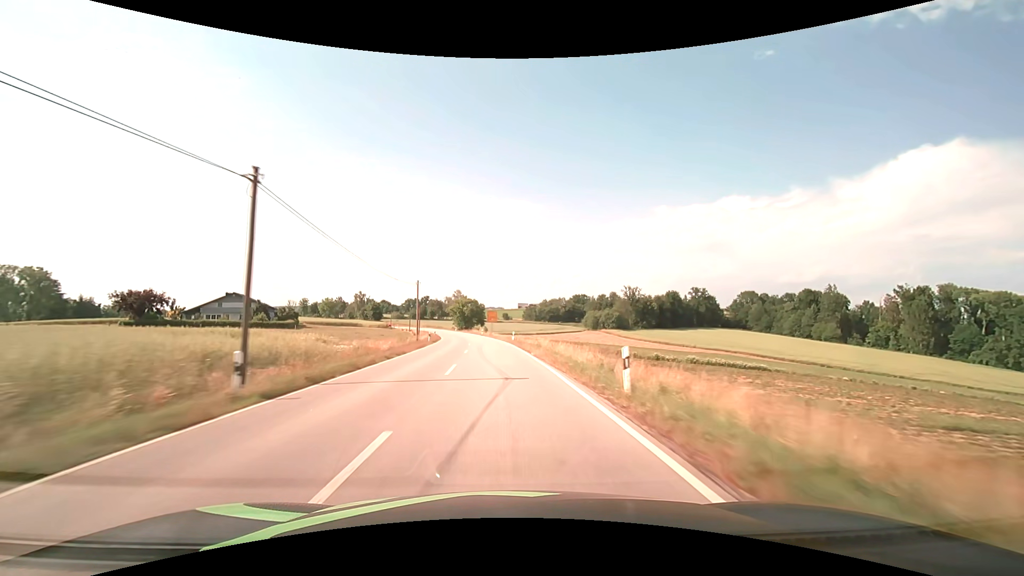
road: secondary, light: Day
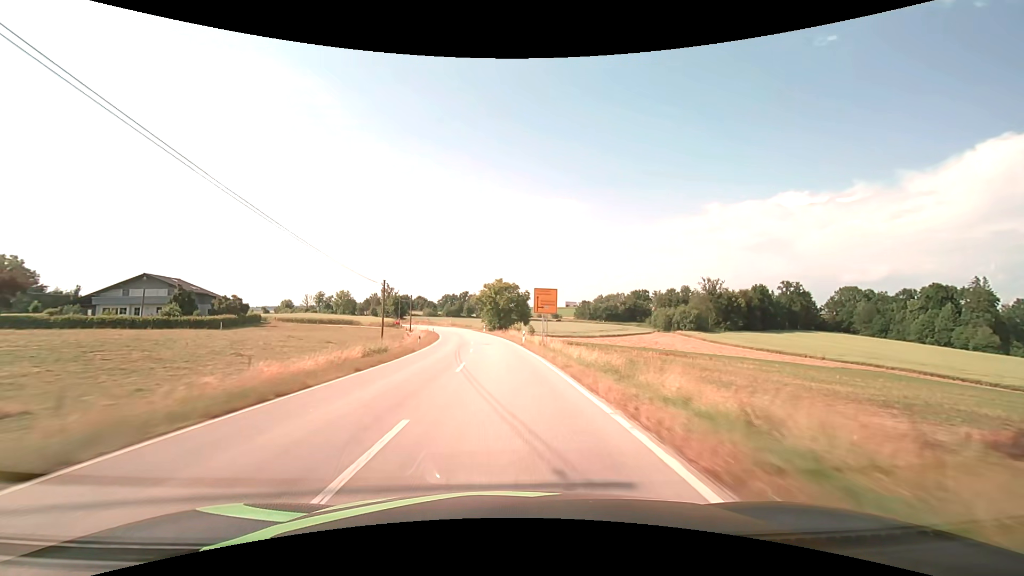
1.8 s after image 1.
(-2.0, +47.0) m; -5°
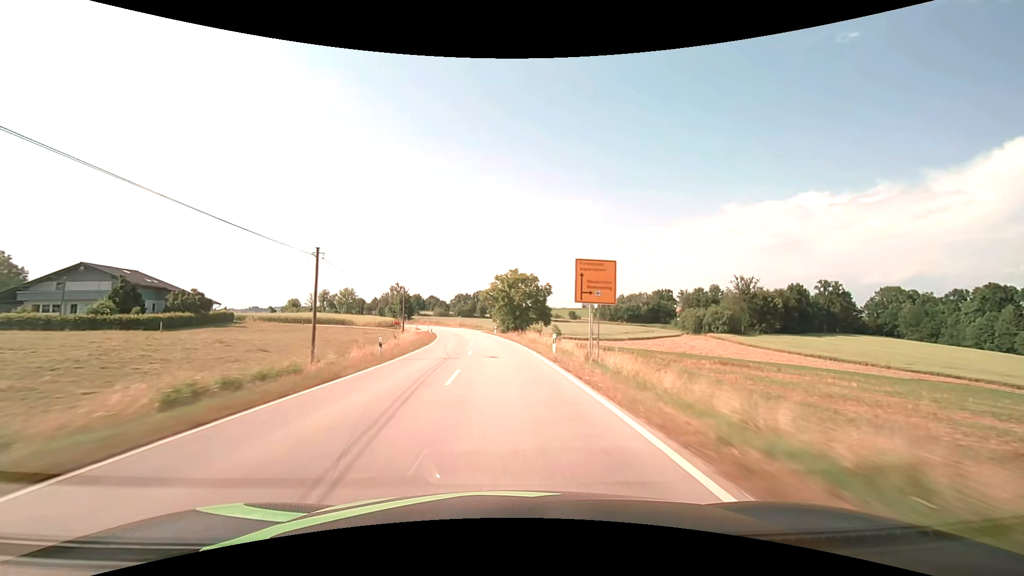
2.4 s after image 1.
(-0.2, +15.7) m; -2°
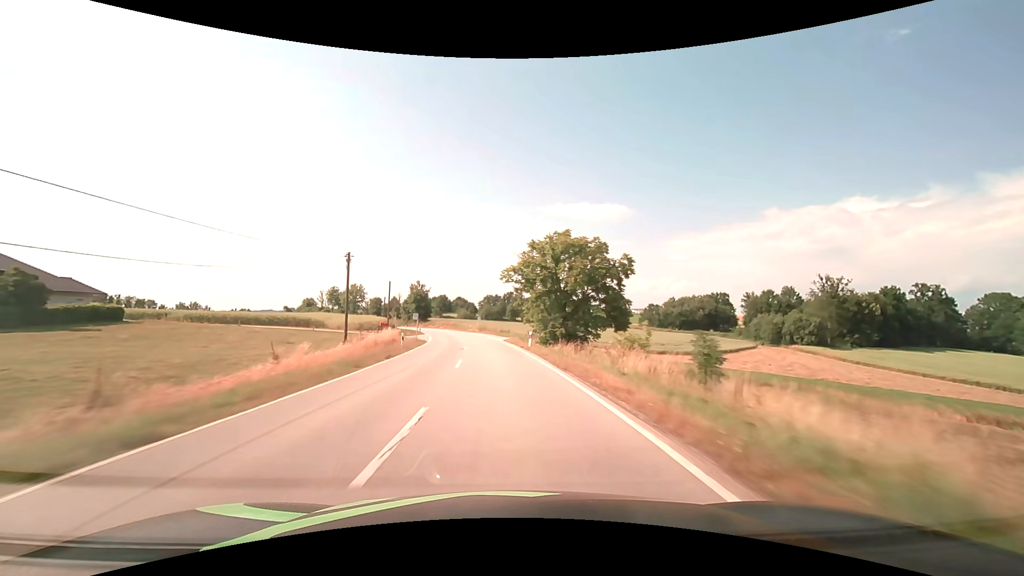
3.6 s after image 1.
(-1.0, +31.3) m; -4°
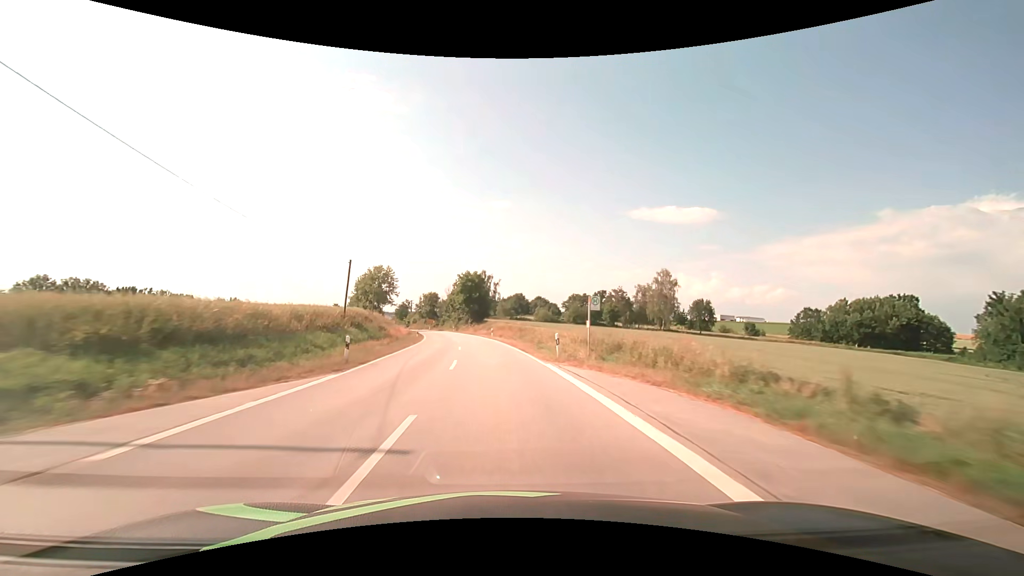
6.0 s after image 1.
(-4.7, +60.3) m; -9°
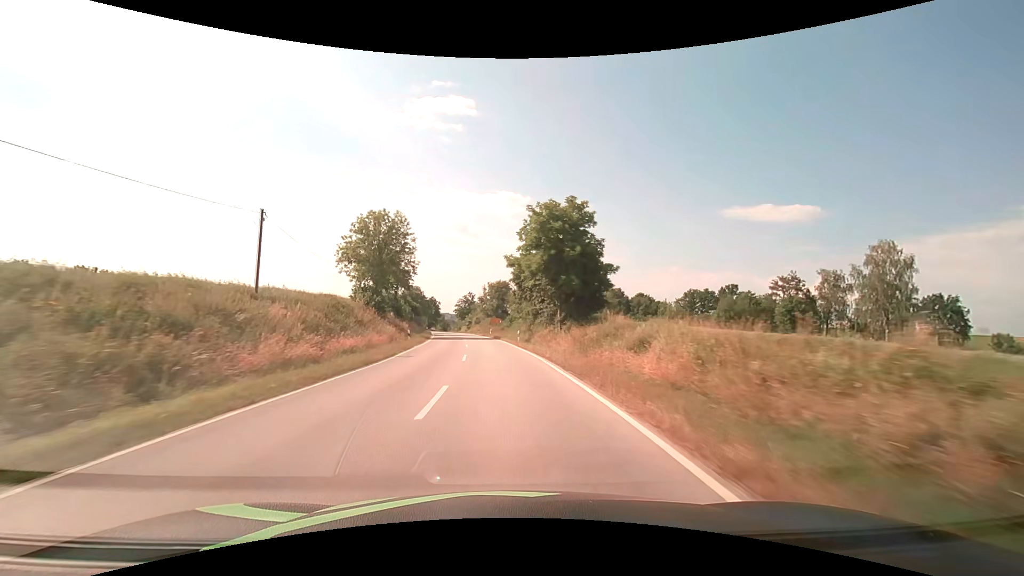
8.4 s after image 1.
(-4.6, +56.0) m; -10°
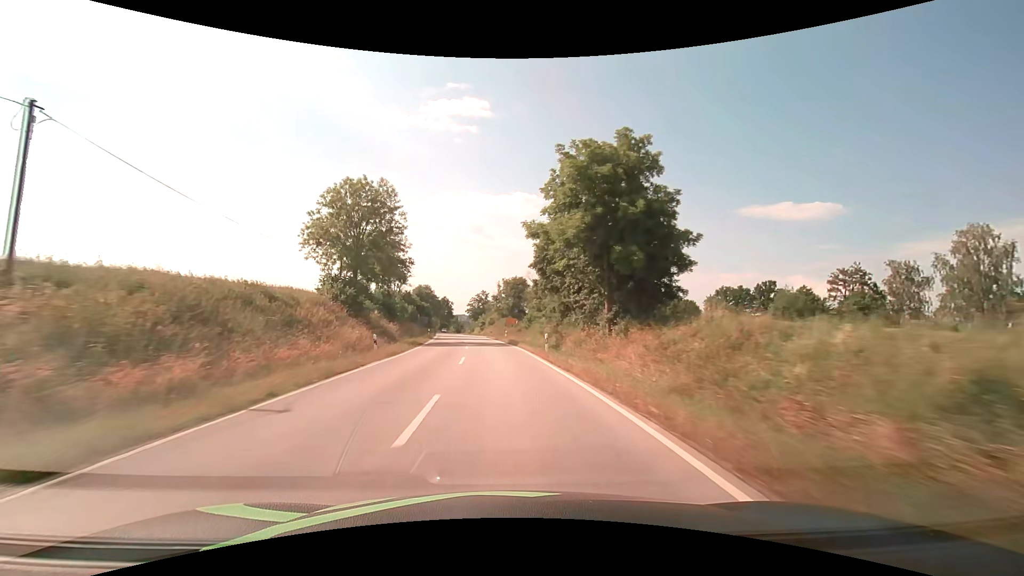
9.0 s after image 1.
(-0.2, +13.5) m; -2°
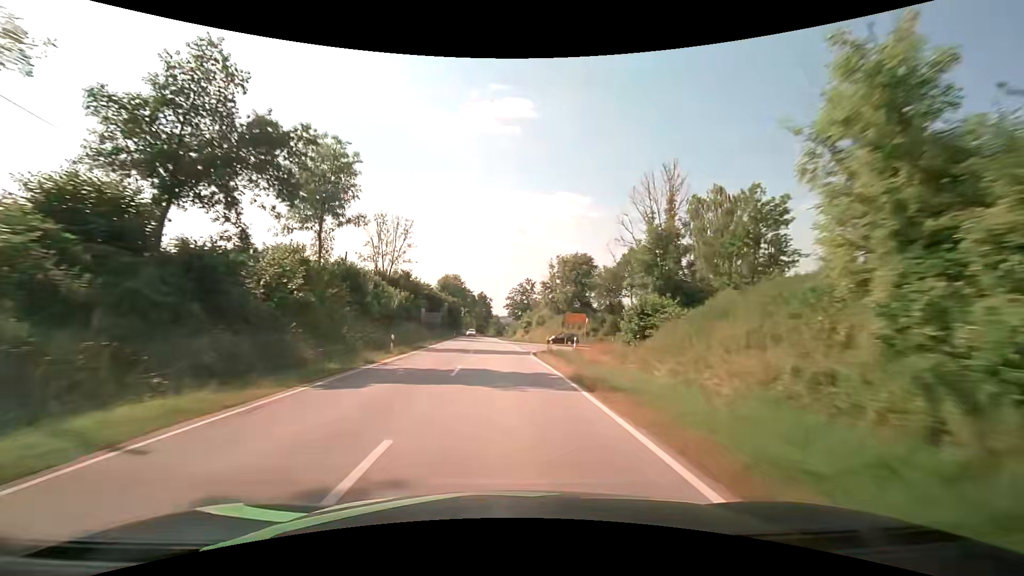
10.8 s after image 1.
(-1.8, +39.6) m; -6°
(0, +10) (0, +20) (0, +30) (-1, +40) (-1, +50) (-2, +60) (-2, +70) (-3, +80) (-3, +90) (-3, +100) m
